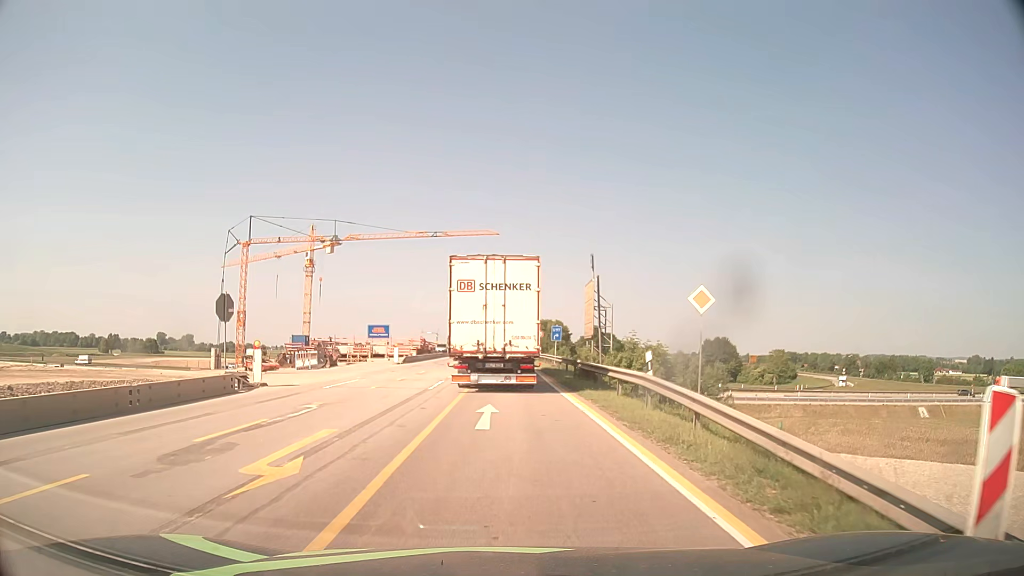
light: Day
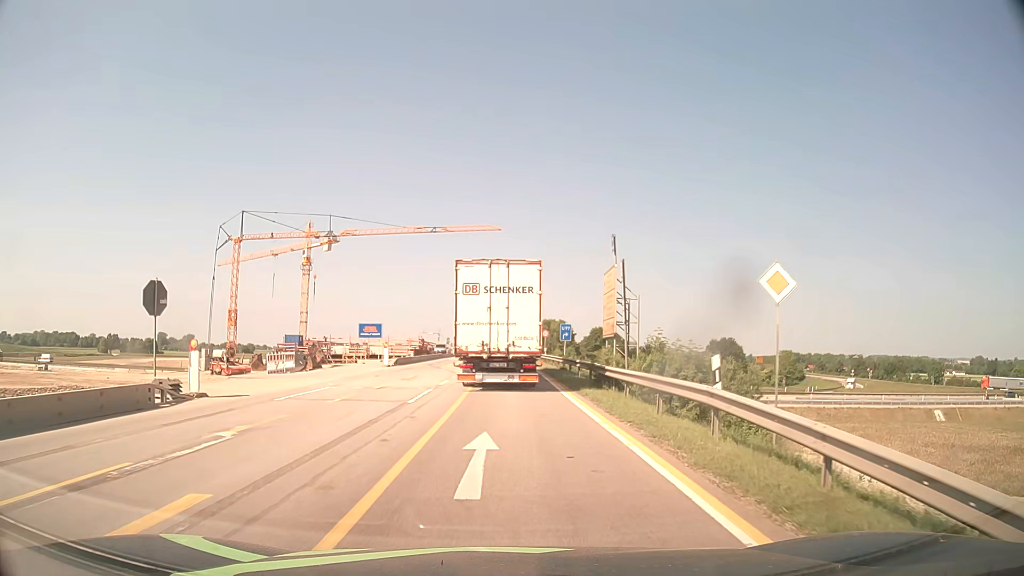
(0.0, +5.0) m; 0°
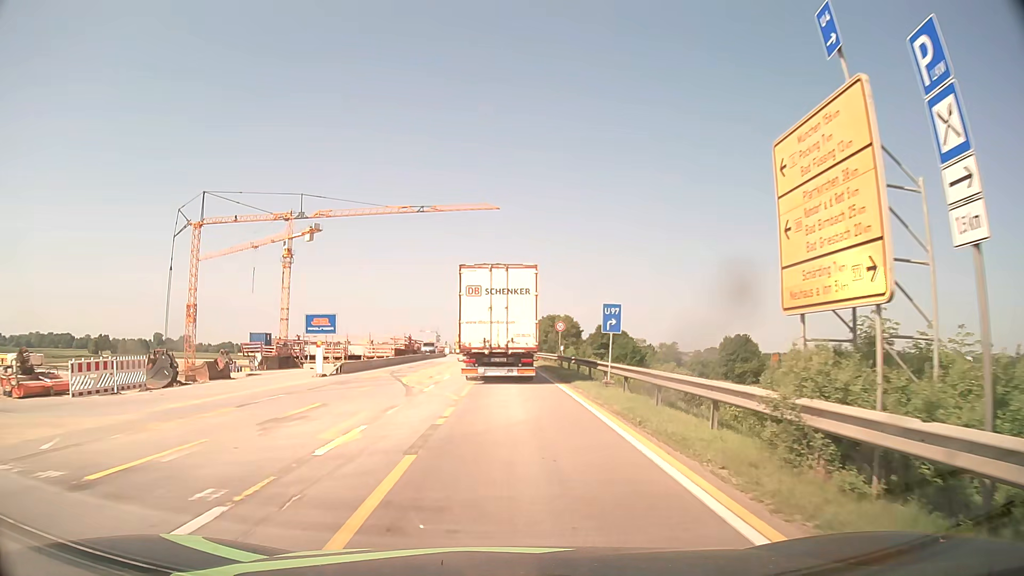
(0.0, +16.1) m; 0°
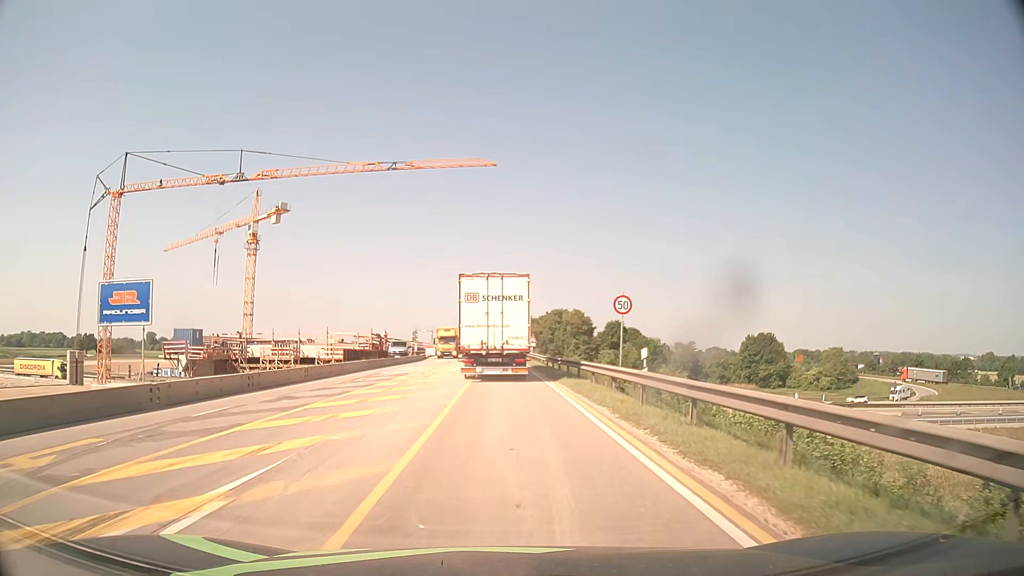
(+0.1, +23.5) m; 0°
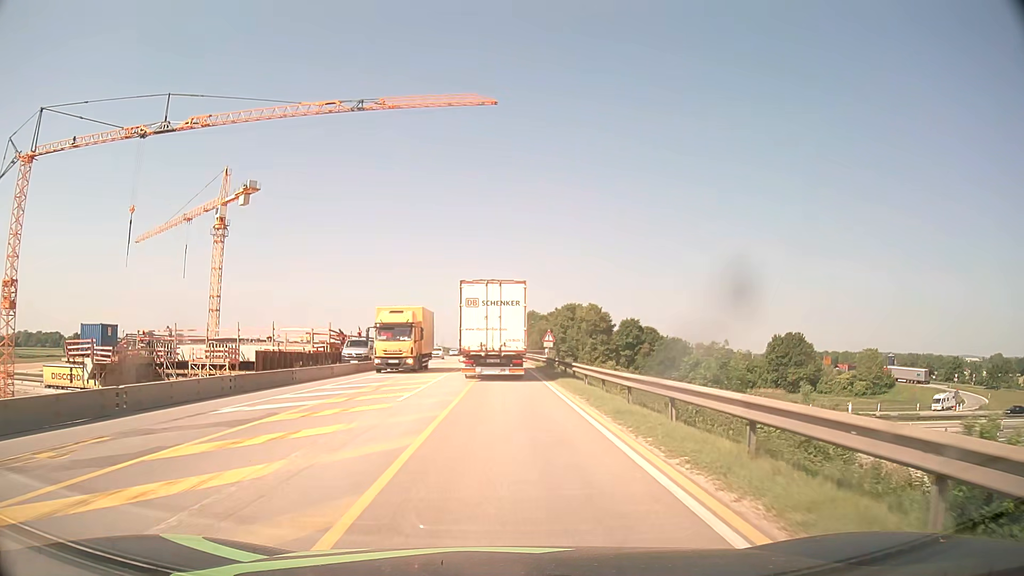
(0.0, +19.4) m; 0°
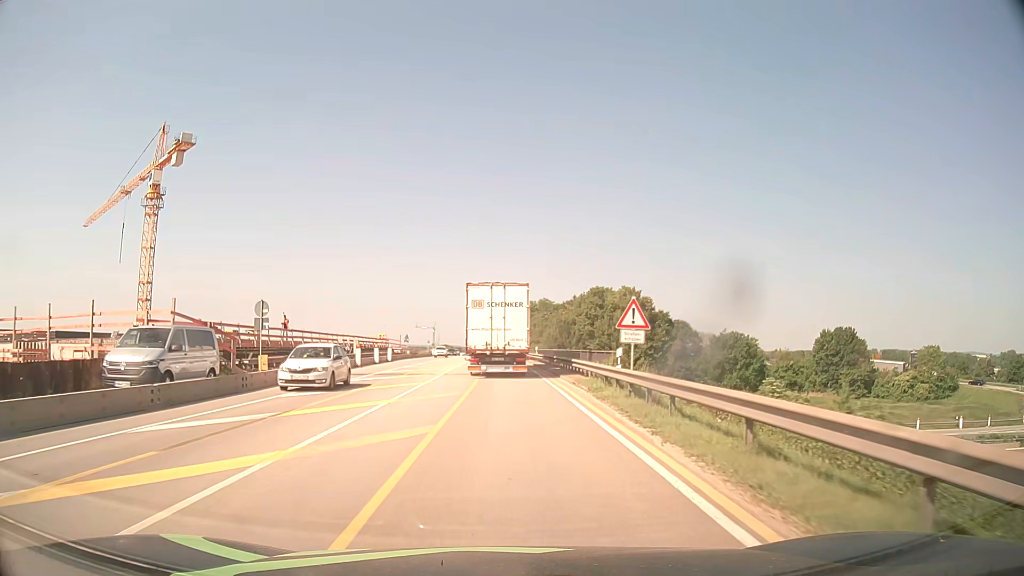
(-0.1, +28.2) m; 0°
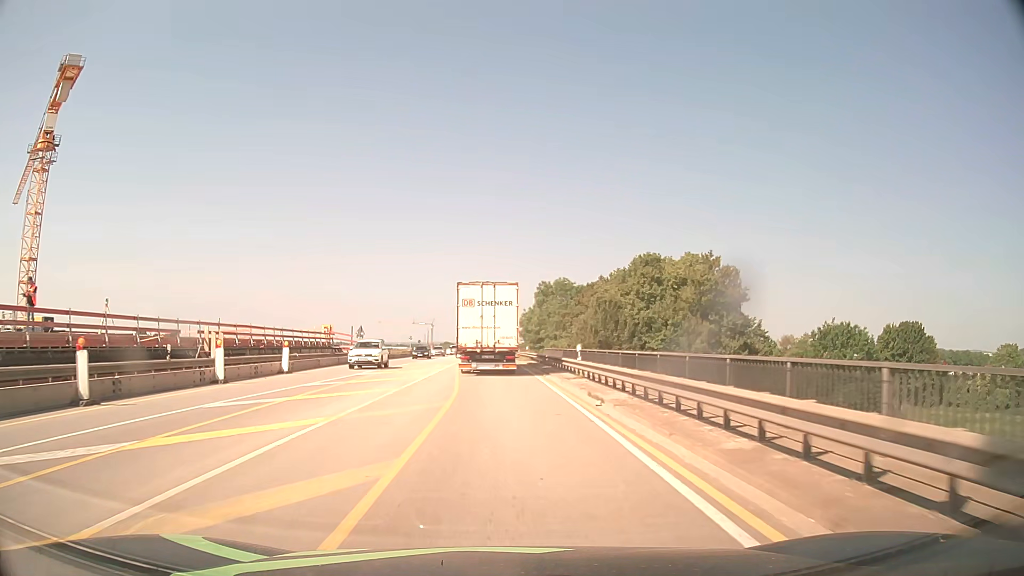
(-0.1, +29.6) m; 0°
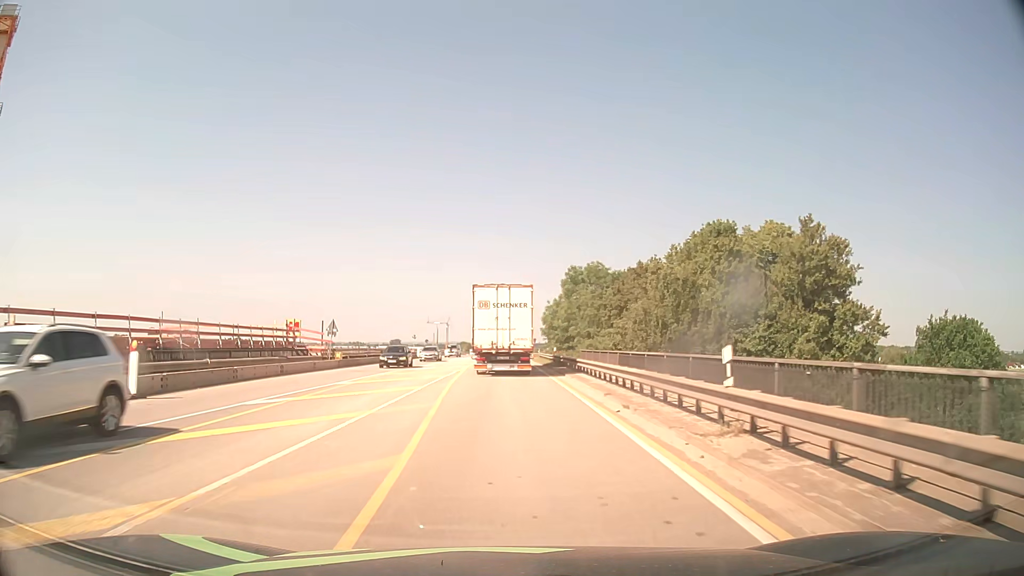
(-0.2, +14.9) m; -2°
(0, +10) (0, +20) (0, +30) (0, +40) (0, +50) (0, +60) (0, +70) (0, +80) (-1, +90) (-1, +100) m
